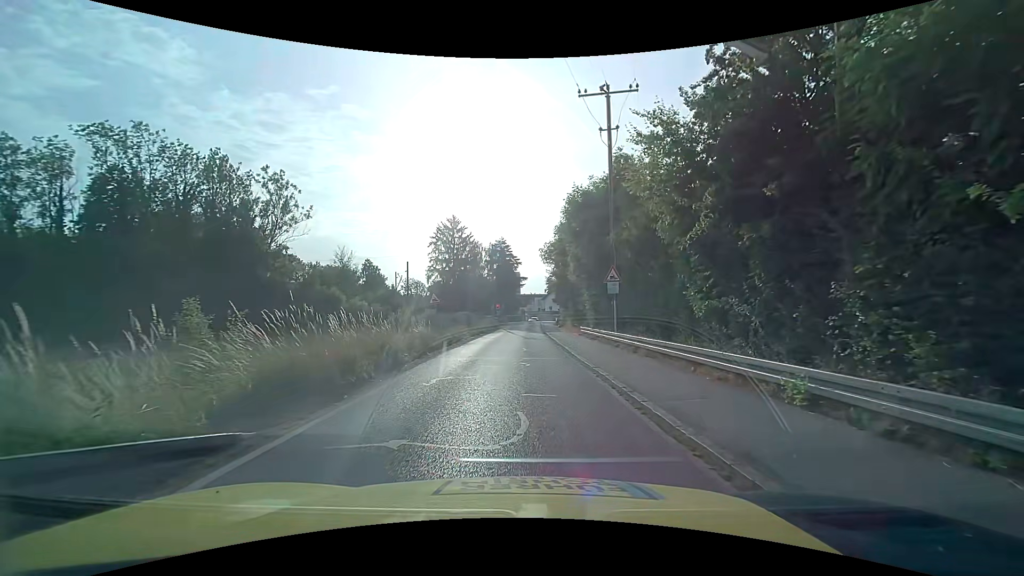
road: unclassified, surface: asphalt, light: Day
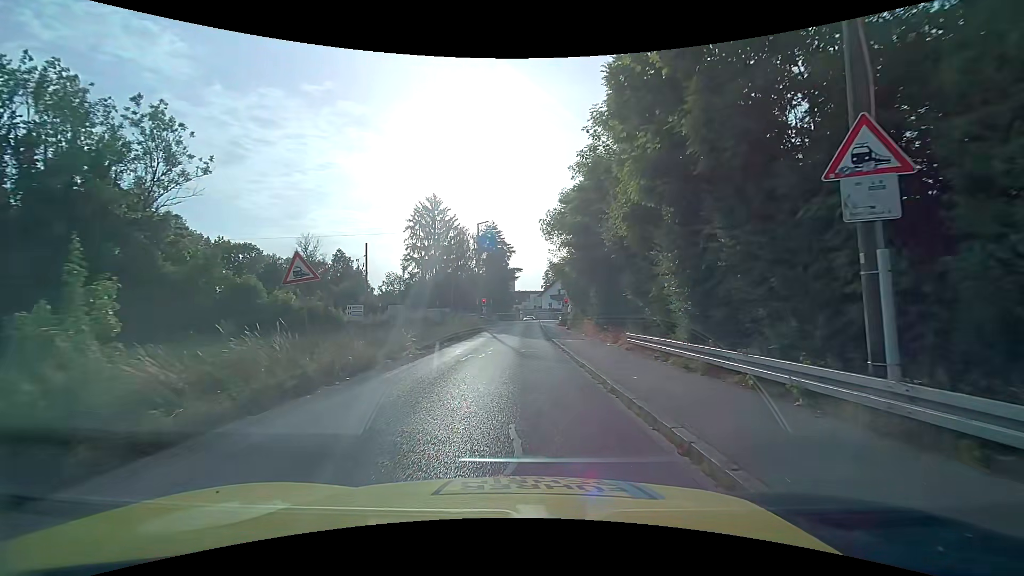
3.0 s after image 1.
(+0.4, +16.4) m; +1°
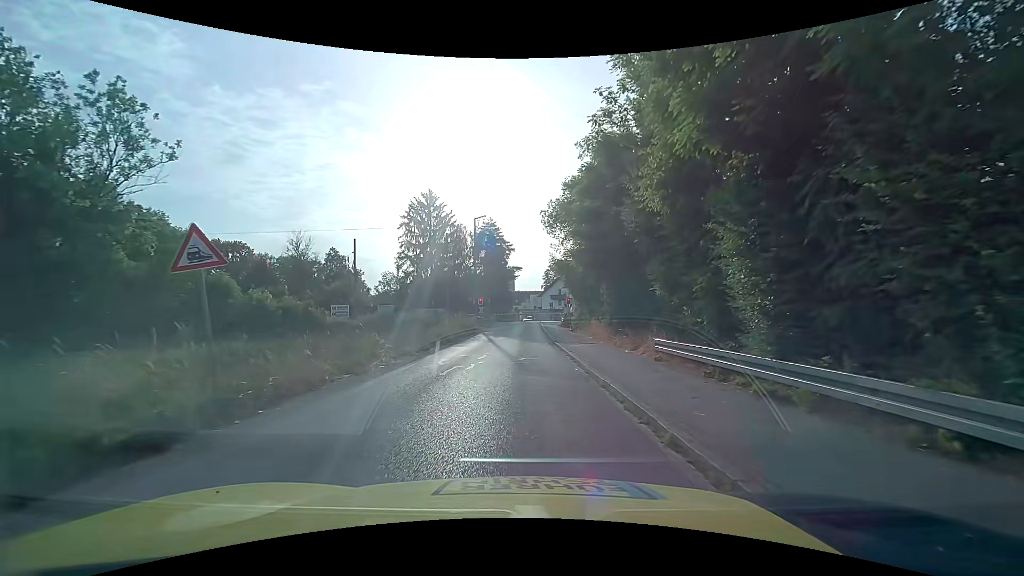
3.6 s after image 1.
(0.0, +3.6) m; +1°
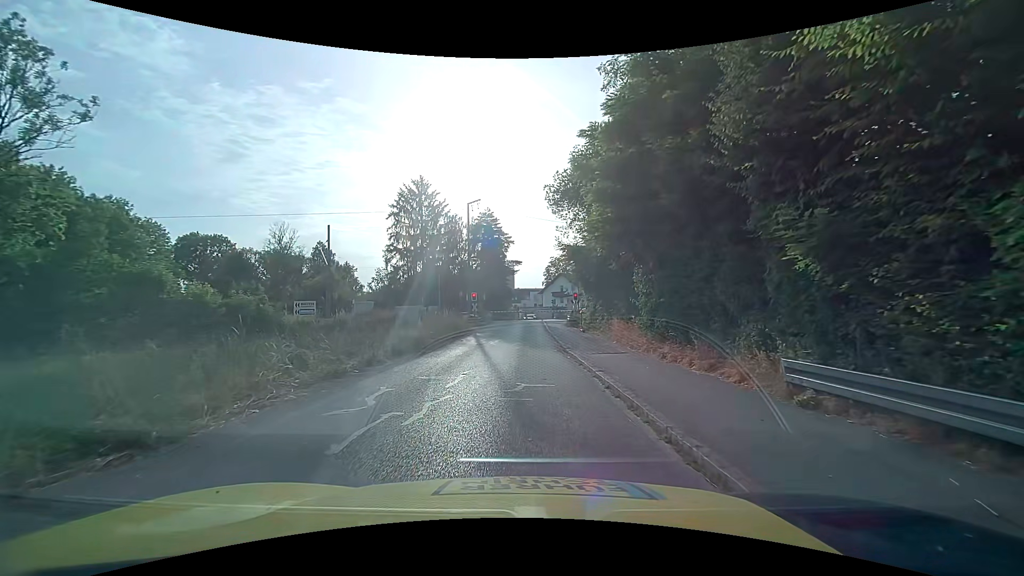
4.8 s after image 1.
(0.0, +6.6) m; -1°
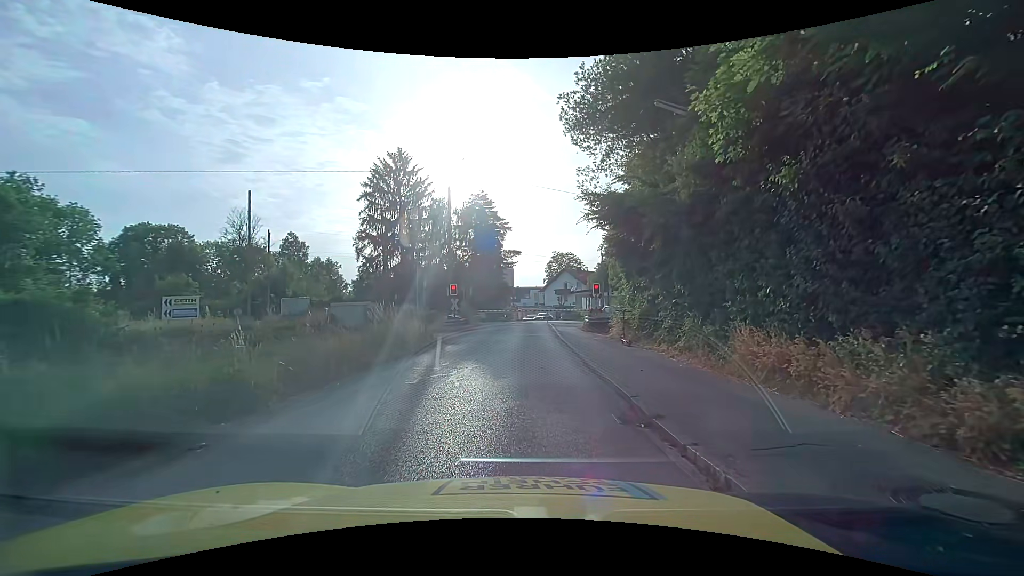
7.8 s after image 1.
(+0.1, +12.5) m; -1°
